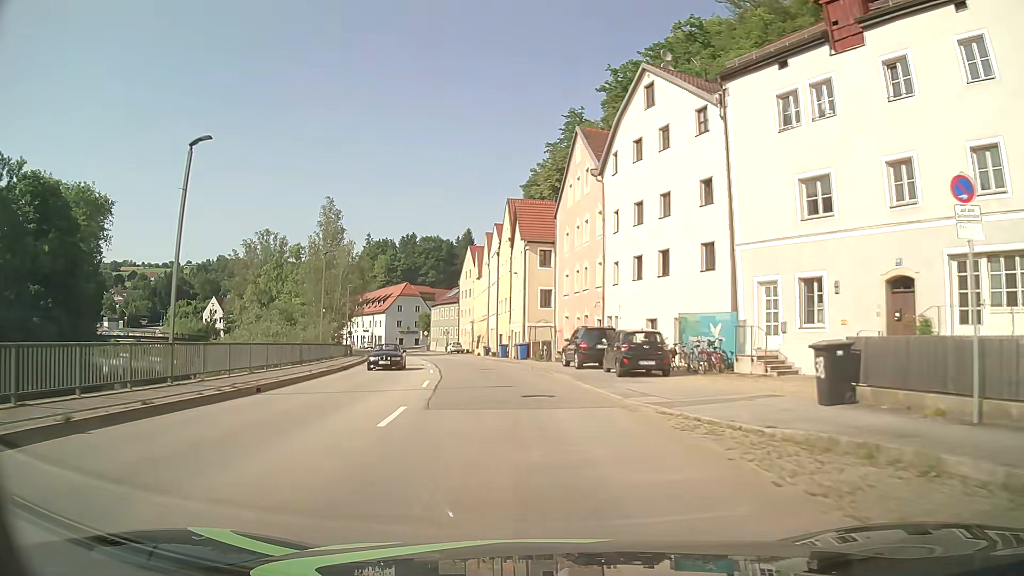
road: primary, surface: asphalt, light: Day
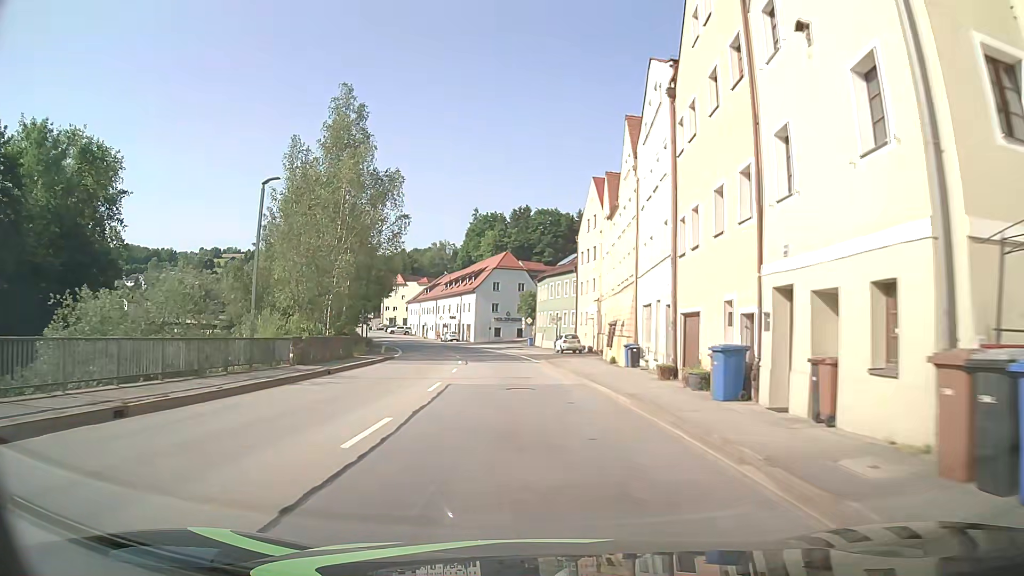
(-3.6, +38.2) m; -11°
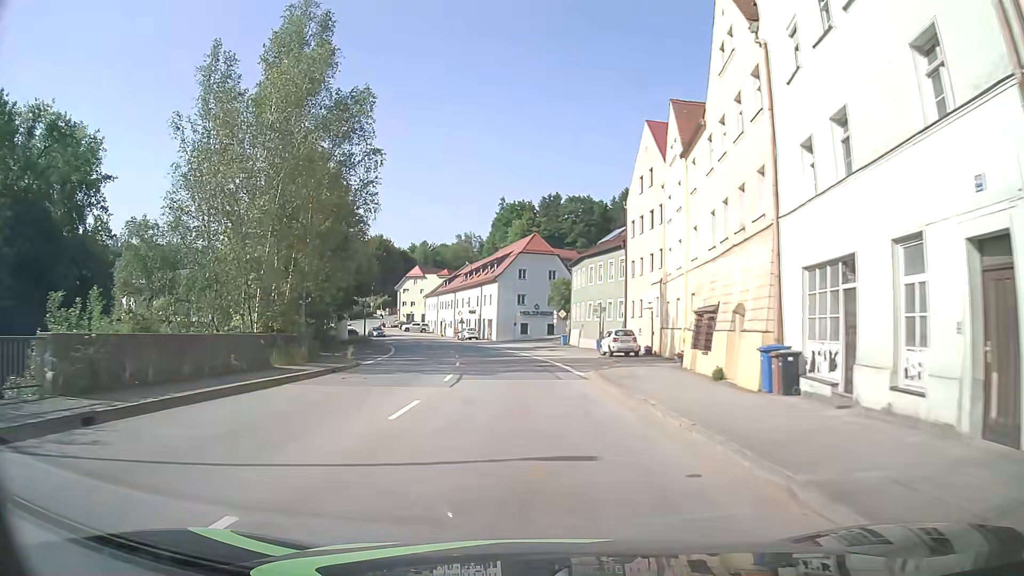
(-0.3, +15.5) m; -2°
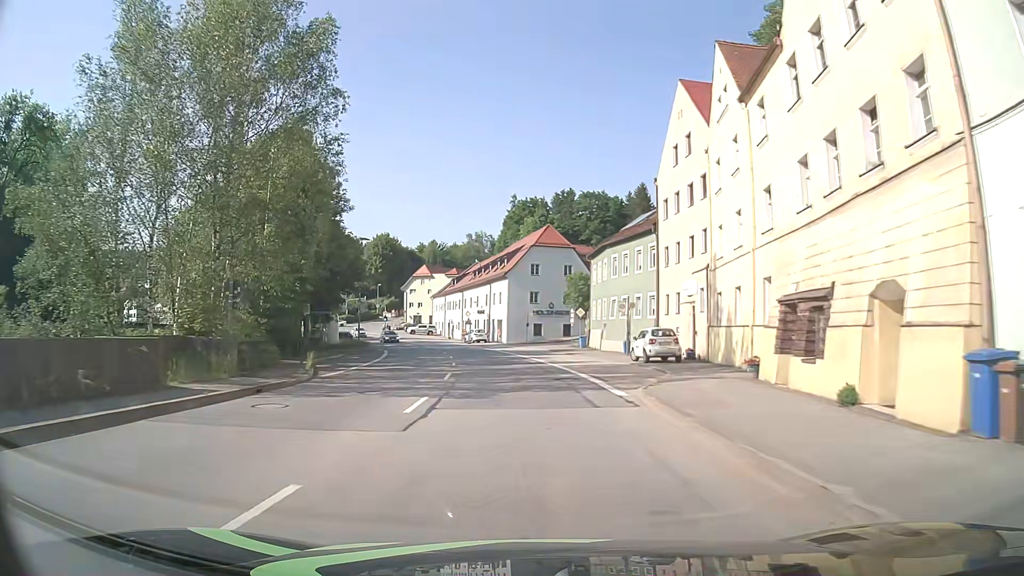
(-0.1, +7.8) m; -2°
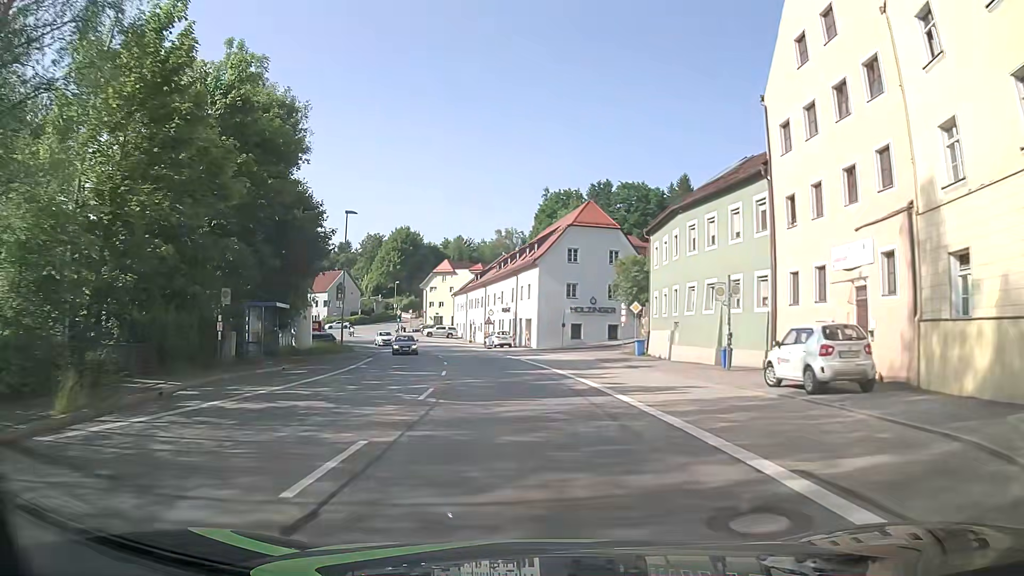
(-0.3, +15.5) m; -3°
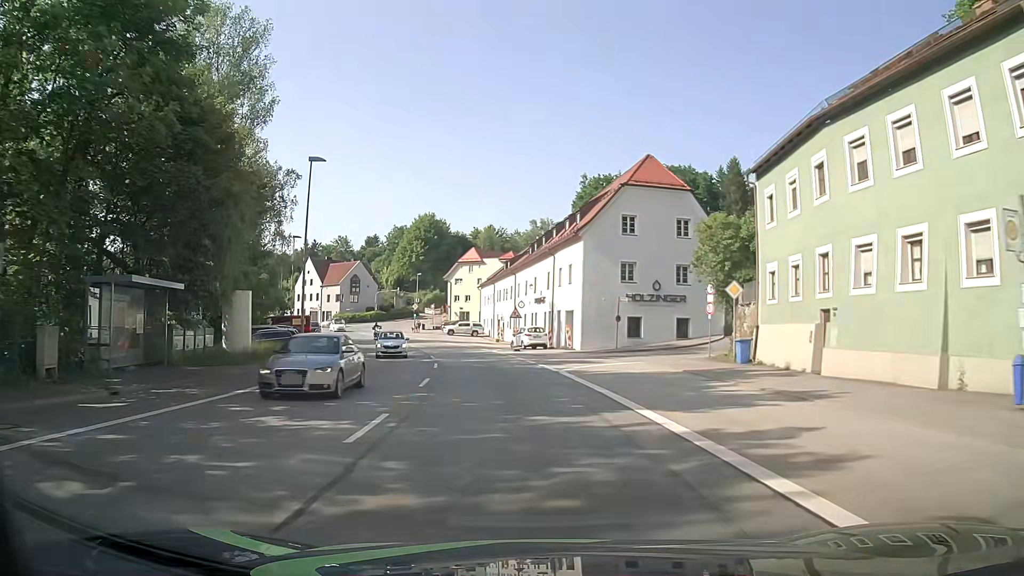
(-0.3, +15.4) m; -3°
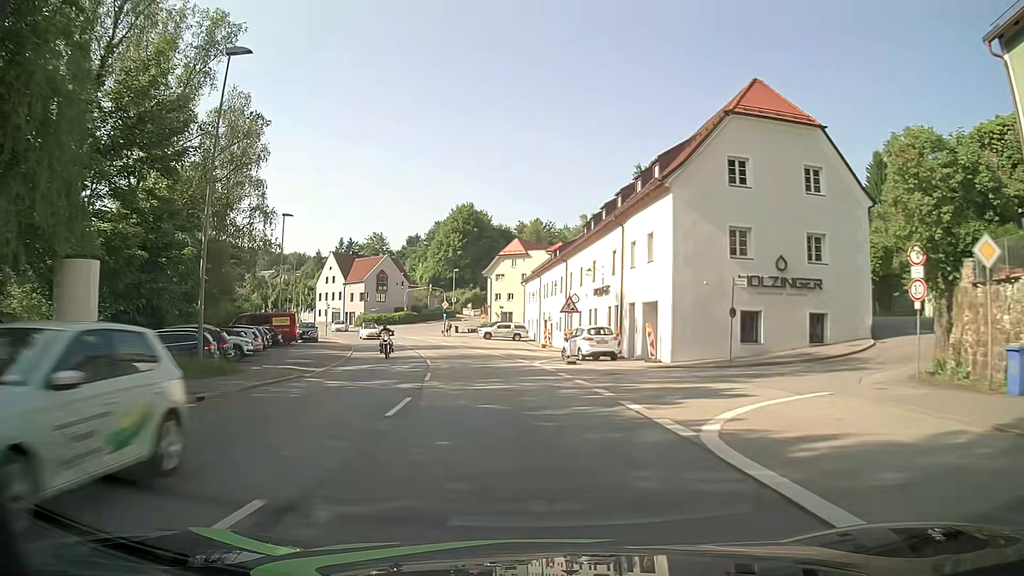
(-0.4, +15.3) m; -3°
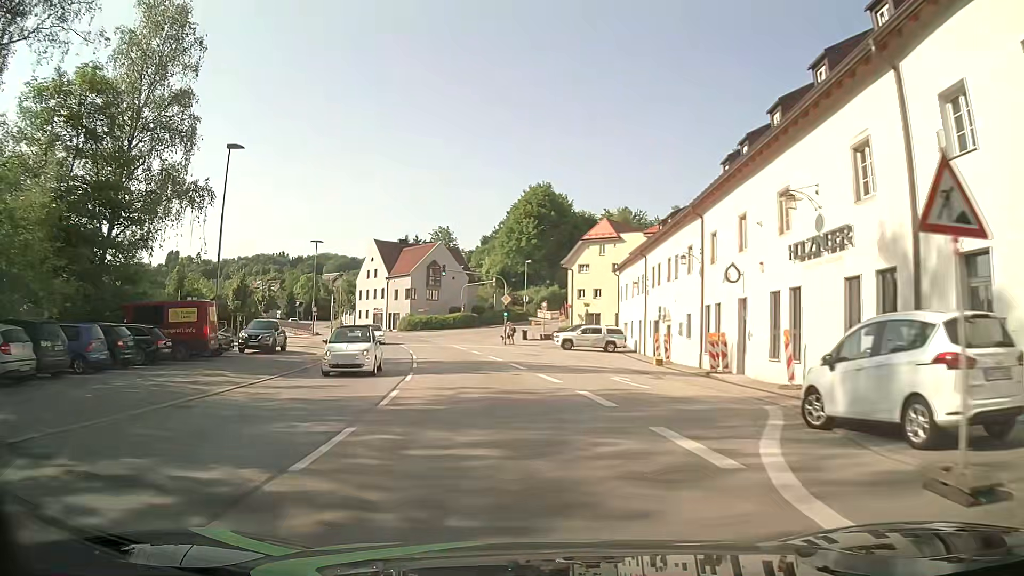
(-1.5, +22.8) m; -8°
(0, +10) (-1, +20) (-3, +30) (-5, +40) (-7, +49) (-11, +59) (-15, +68) (-19, +77) (-24, +86) (-29, +94) m
